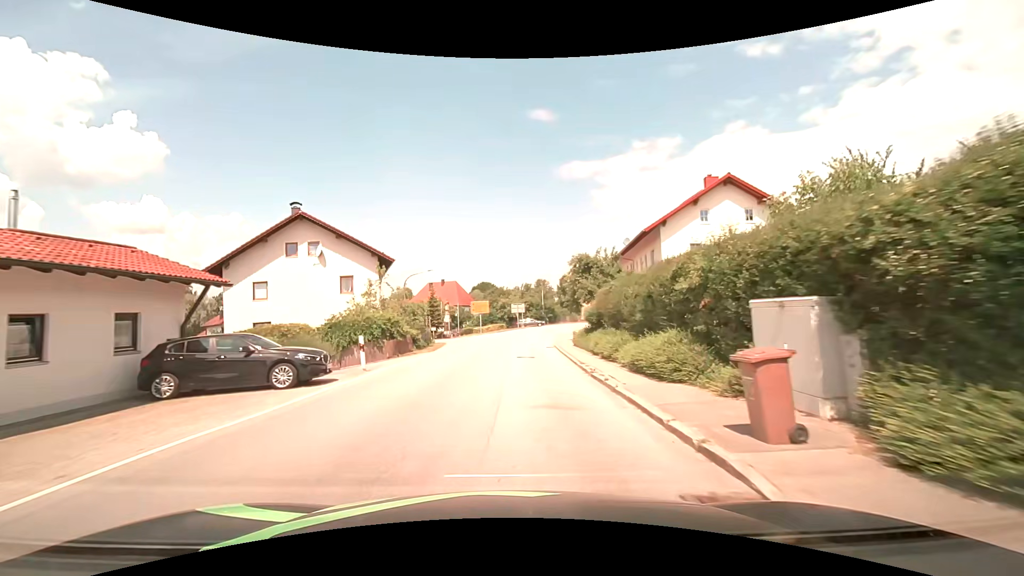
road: tertiary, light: Day
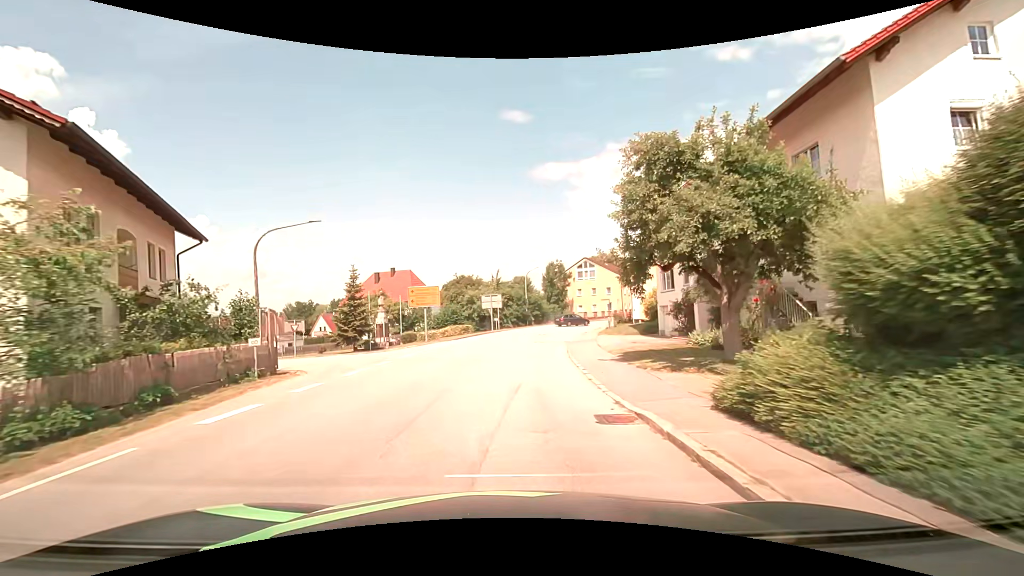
(+0.9, +23.6) m; +4°
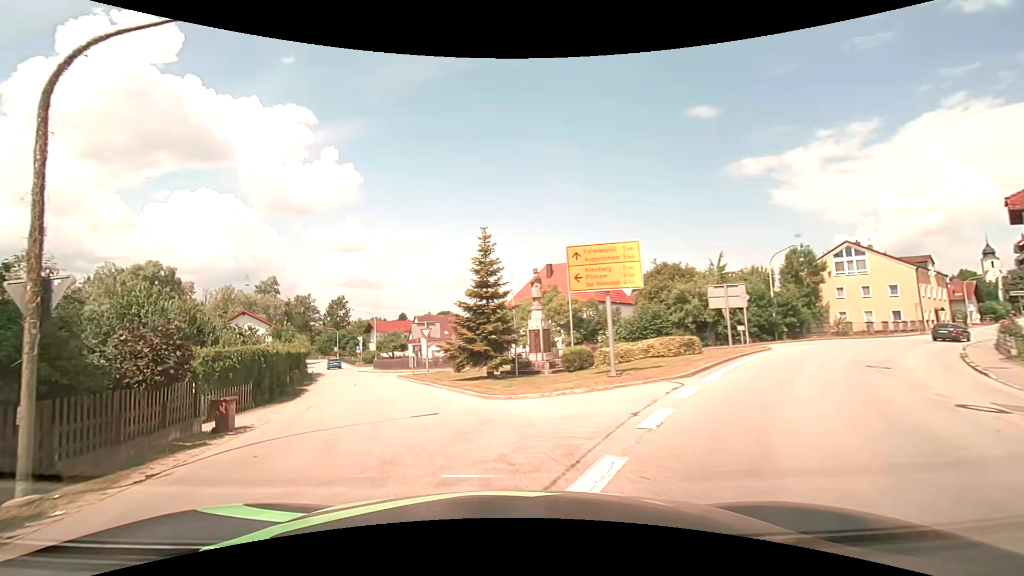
(-2.3, +18.9) m; -21°
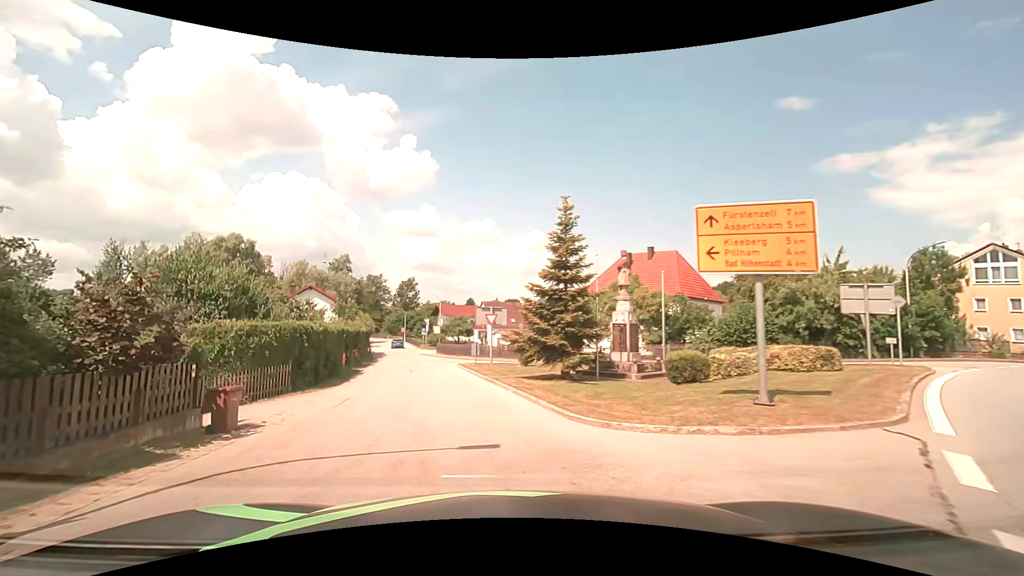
(-0.4, +4.0) m; -9°
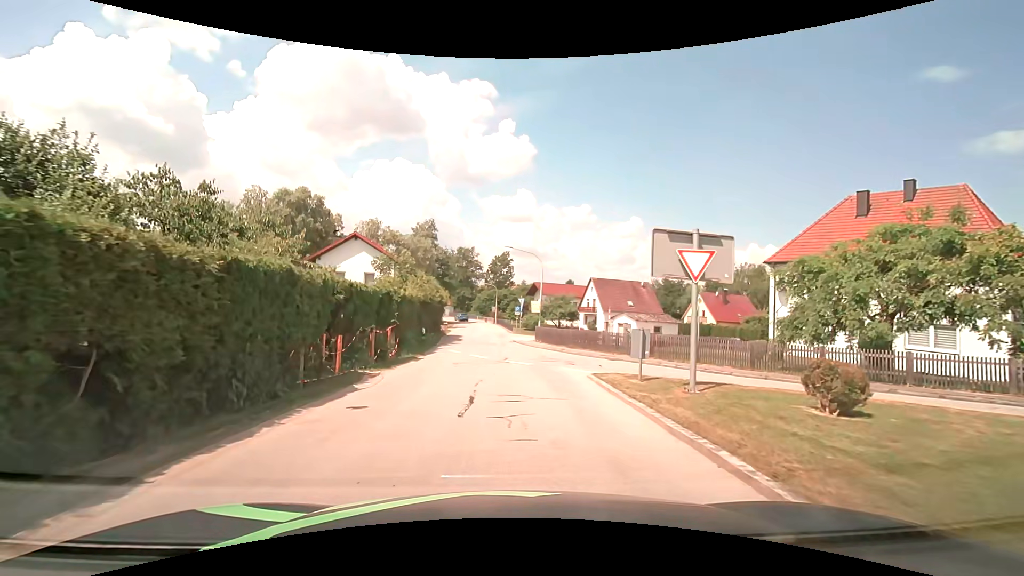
(-2.4, +19.1) m; -10°
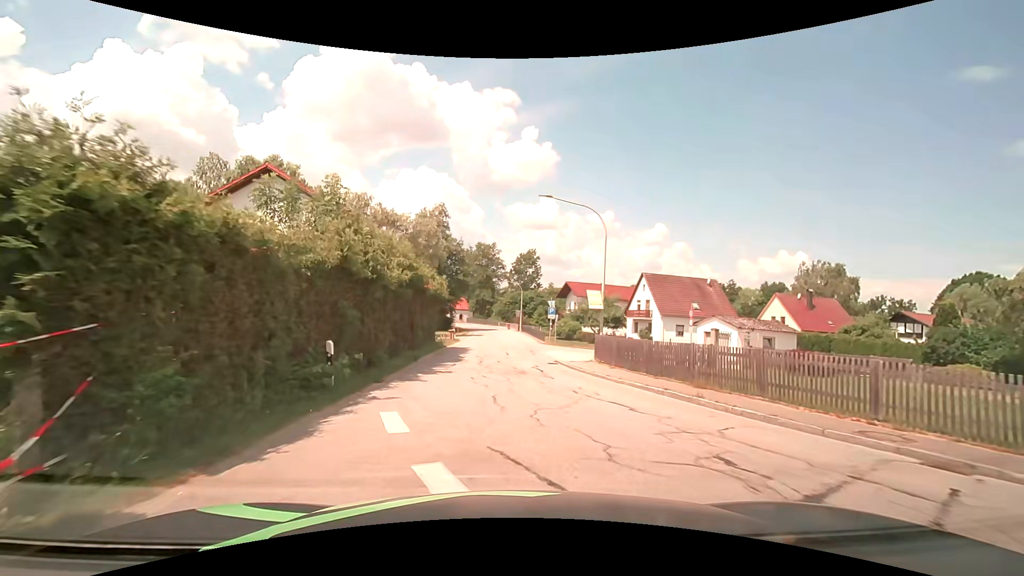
(-0.5, +16.8) m; -3°
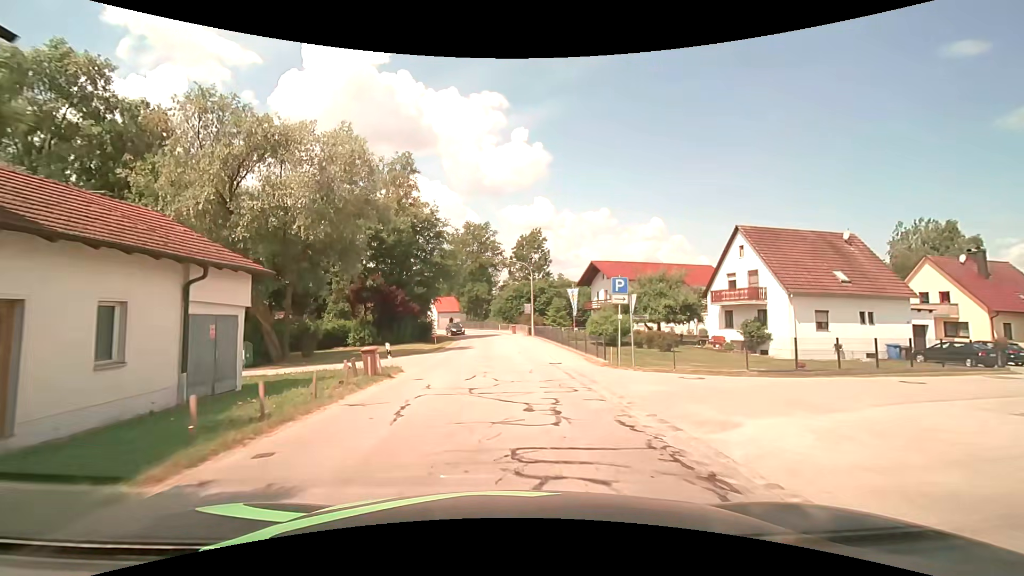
(-0.1, +25.8) m; 0°
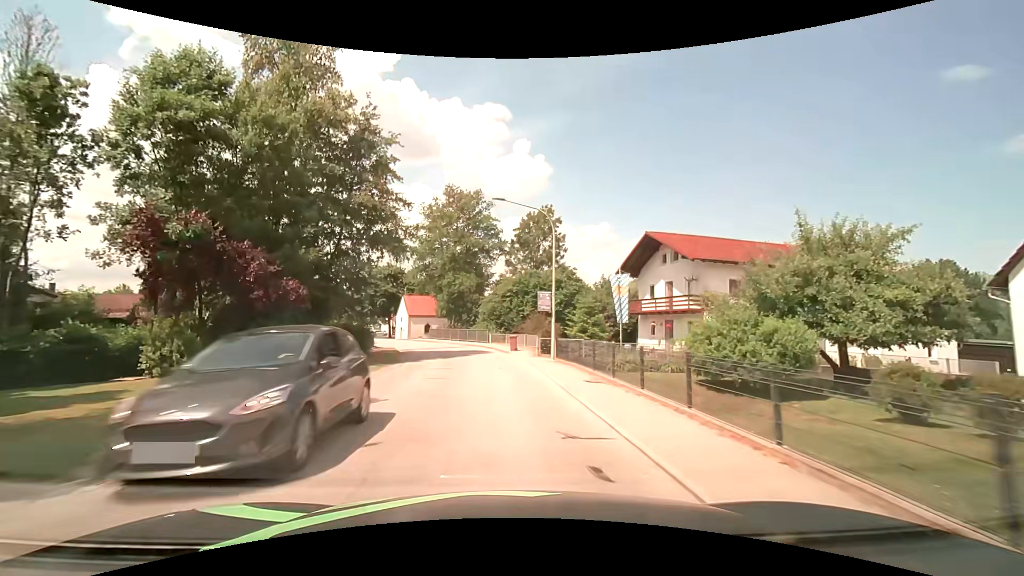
(0.0, +24.7) m; 0°
(0, +10) (-1, +20) (-2, +30) (-5, +40) (-9, +49) (-13, +58) (-17, +67) (-22, +76) (-26, +85) (-31, +93) m
